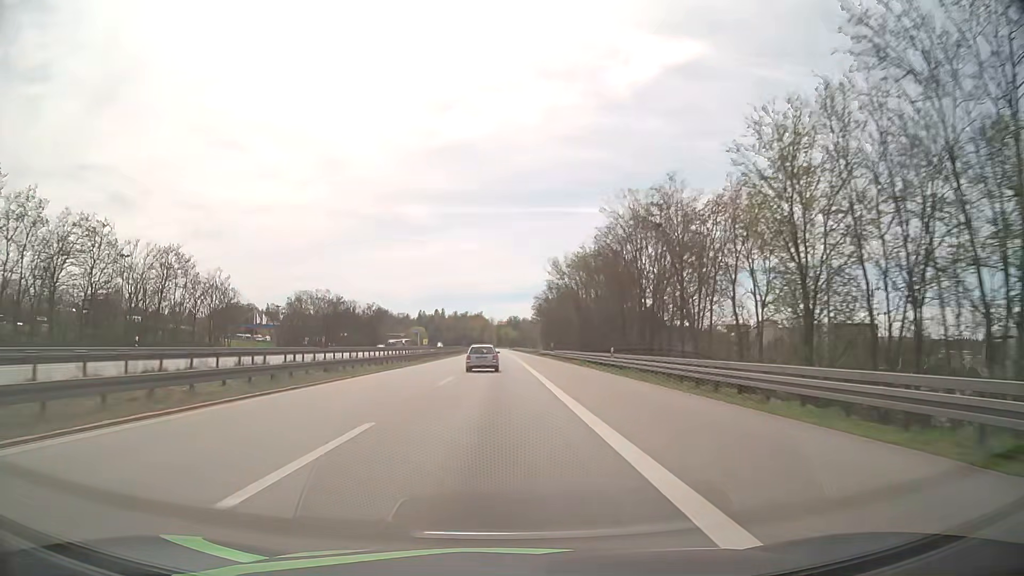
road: motorway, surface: asphalt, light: Day
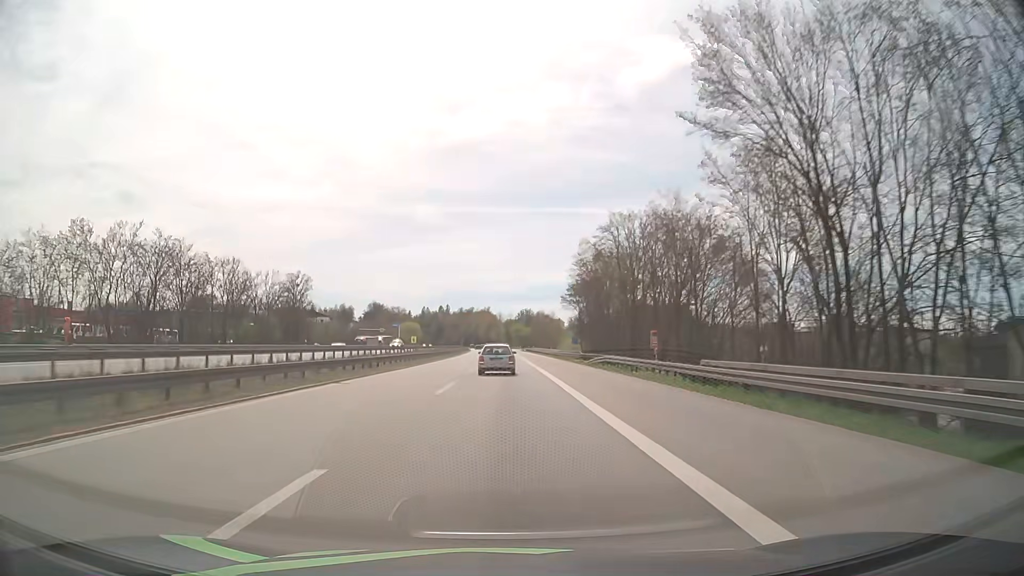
(-0.5, +58.1) m; -1°
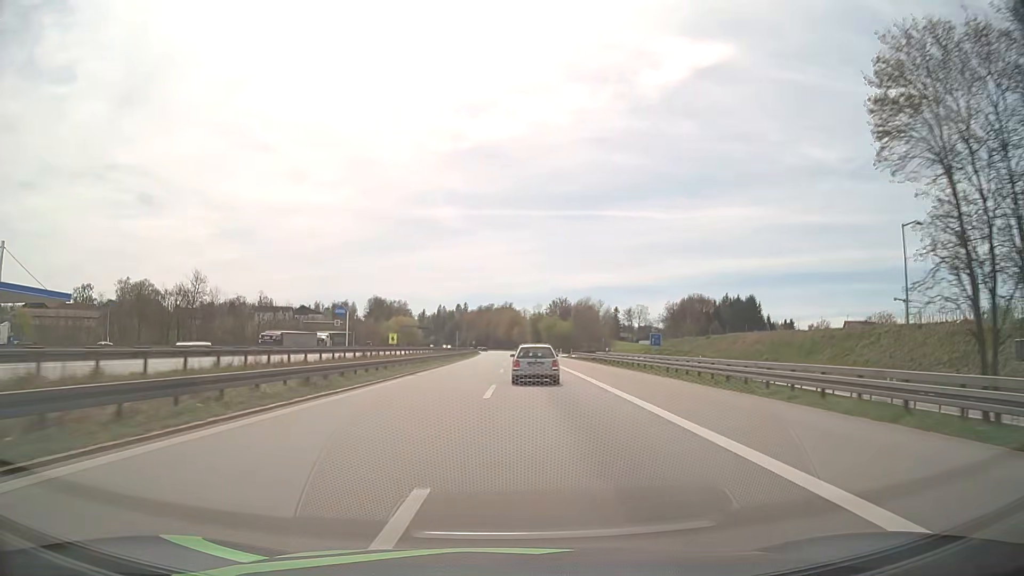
(-0.8, +72.3) m; -2°
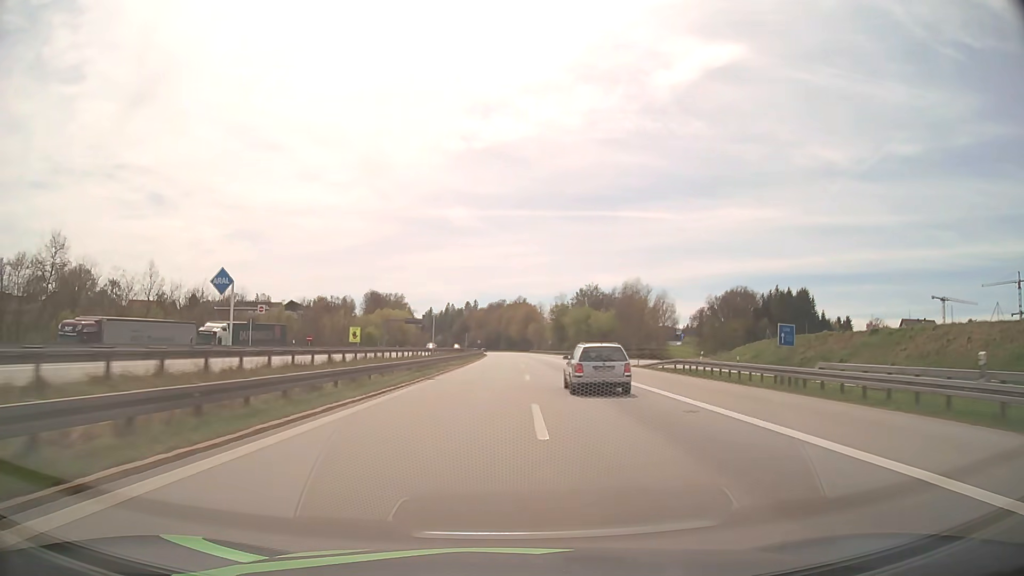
(-0.4, +43.9) m; -1°
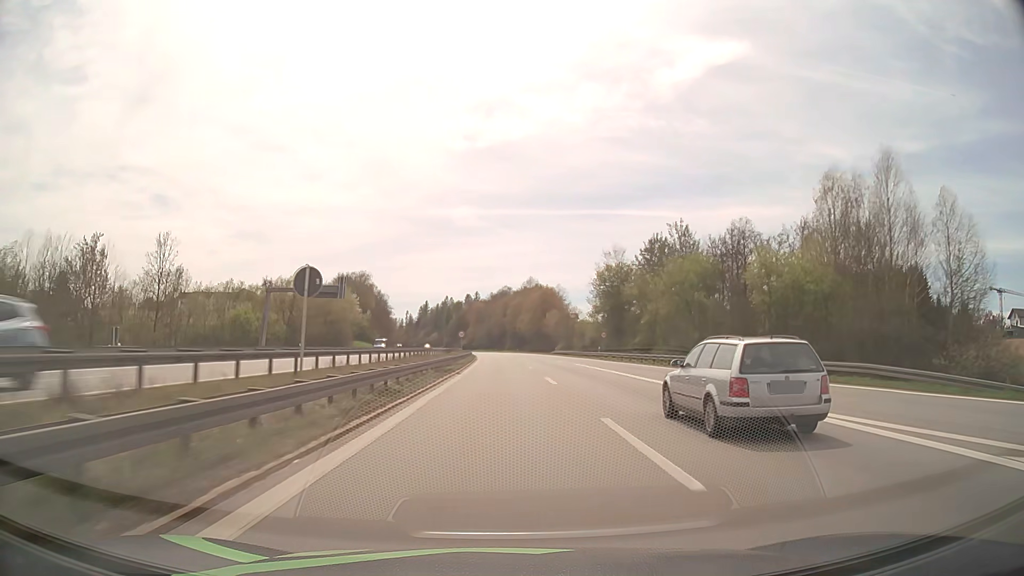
(-0.4, +75.3) m; -1°
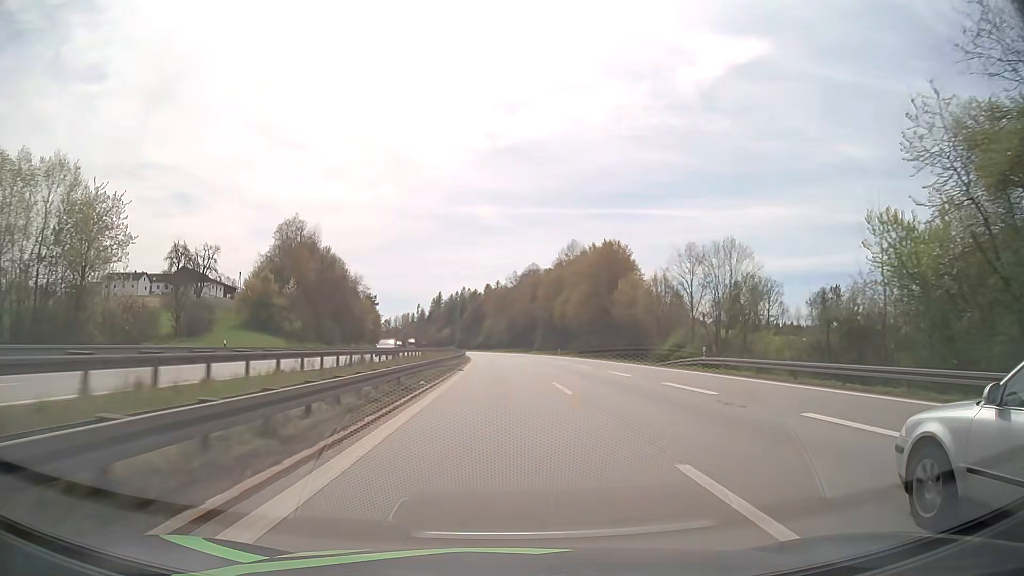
(-1.0, +76.2) m; -2°
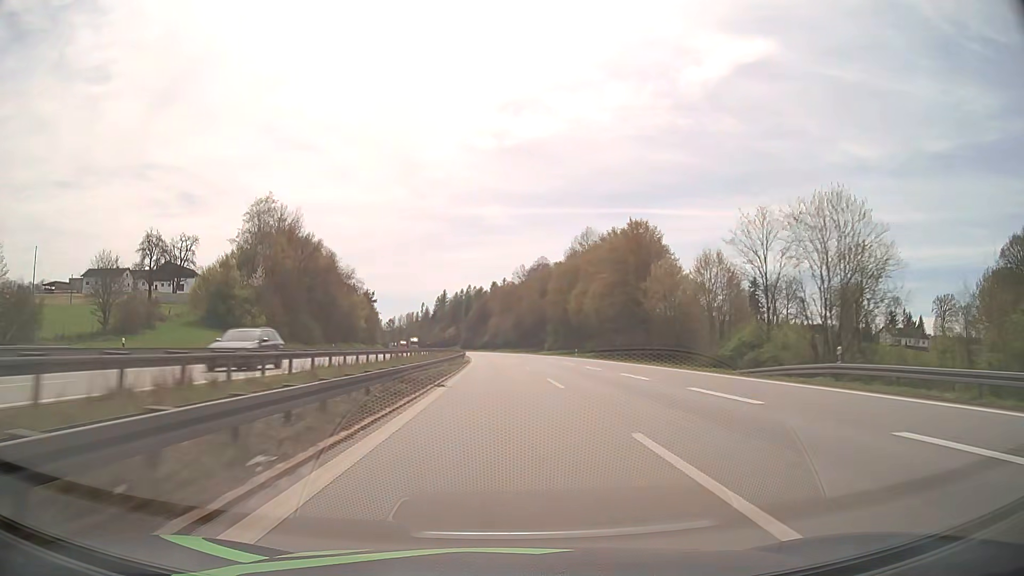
(-0.1, +15.2) m; -1°
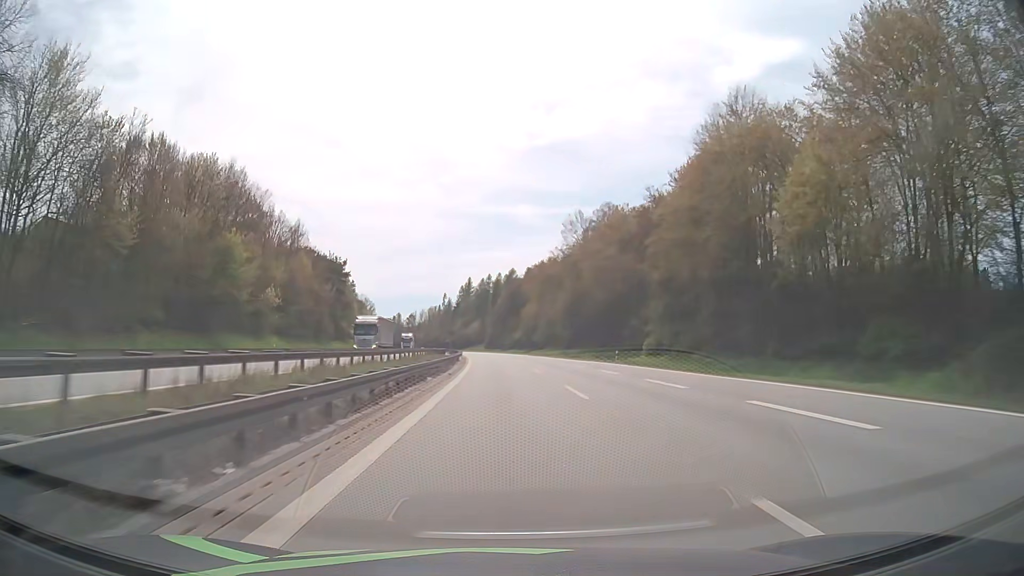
(-1.9, +76.1) m; -3°
(0, +10) (0, +20) (0, +30) (0, +40) (-1, +50) (-1, +60) (-1, +70) (-2, +80) (-2, +90) (-3, +100) m
